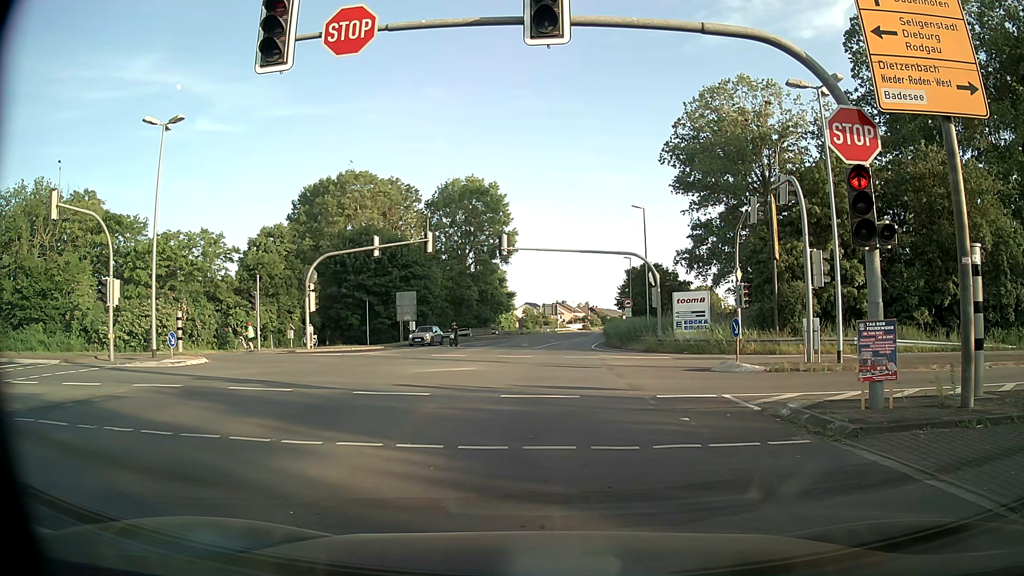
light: Day
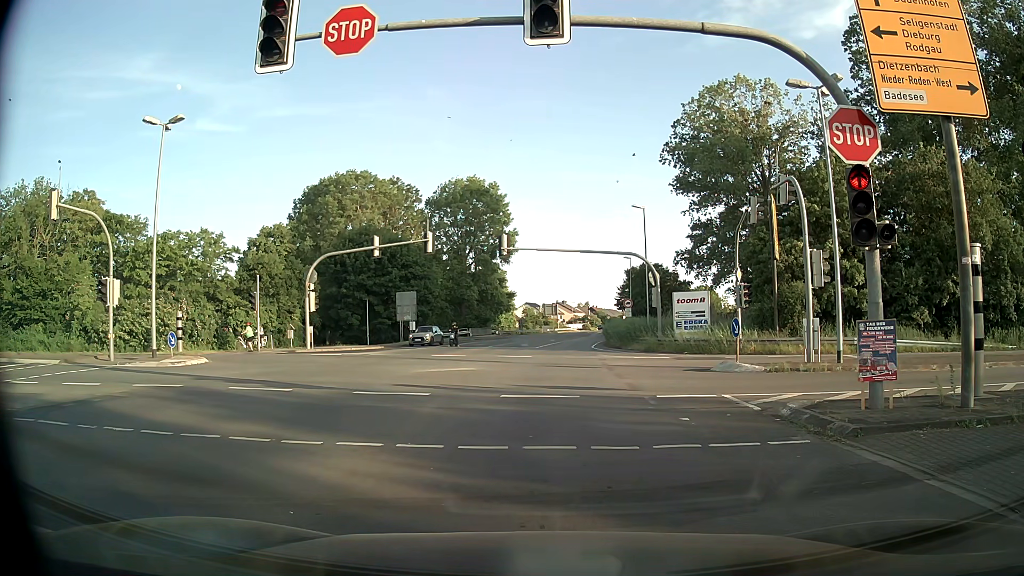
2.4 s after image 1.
(0.0, 0.0) m; 0°
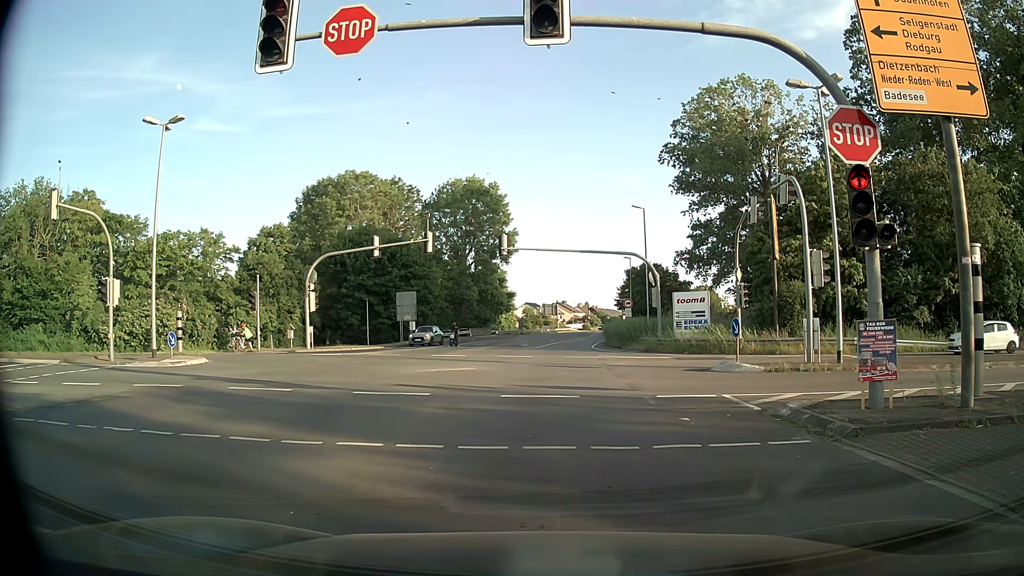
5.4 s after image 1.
(0.0, 0.0) m; 0°
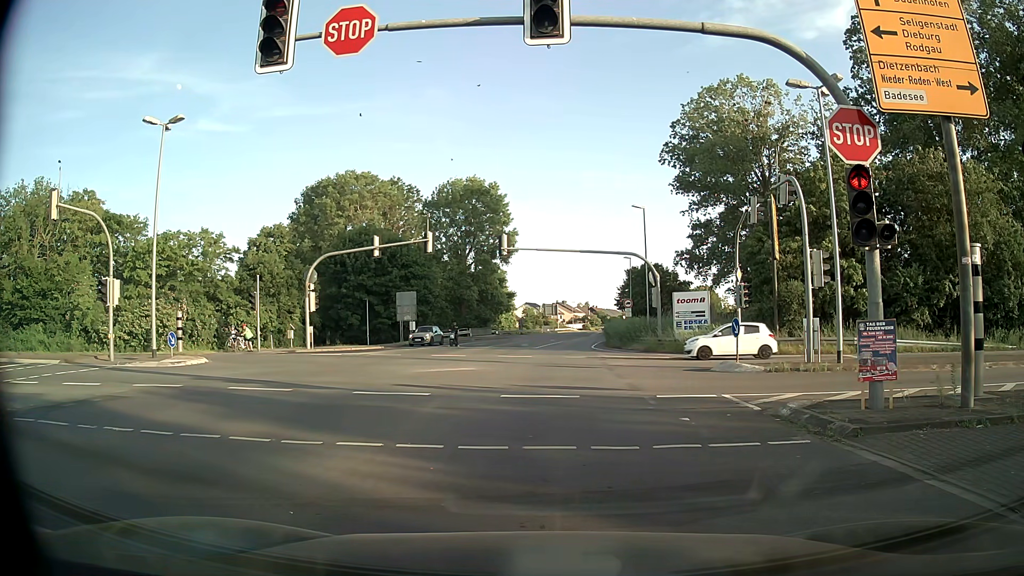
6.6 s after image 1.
(0.0, 0.0) m; 0°
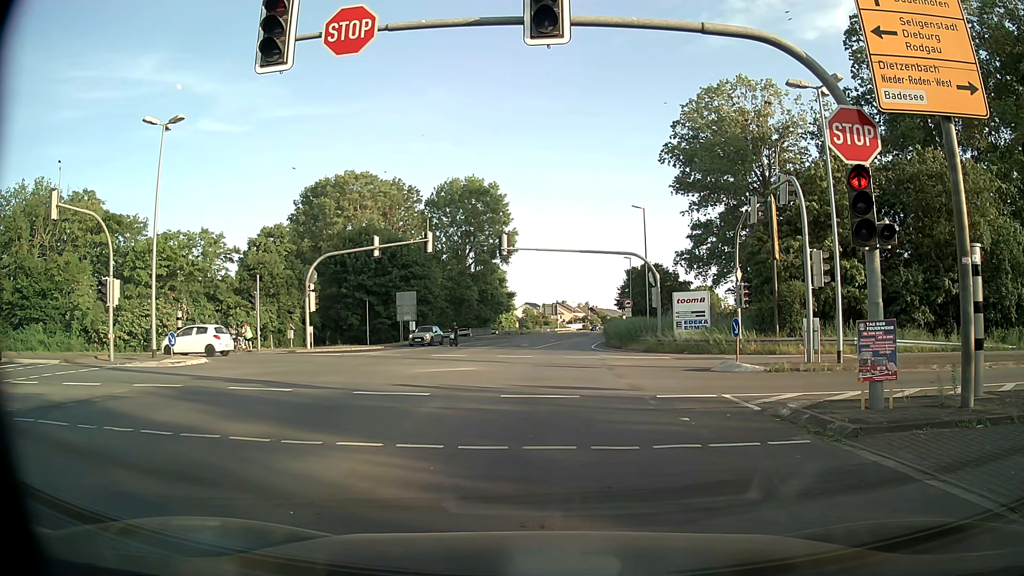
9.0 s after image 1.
(0.0, 0.0) m; 0°
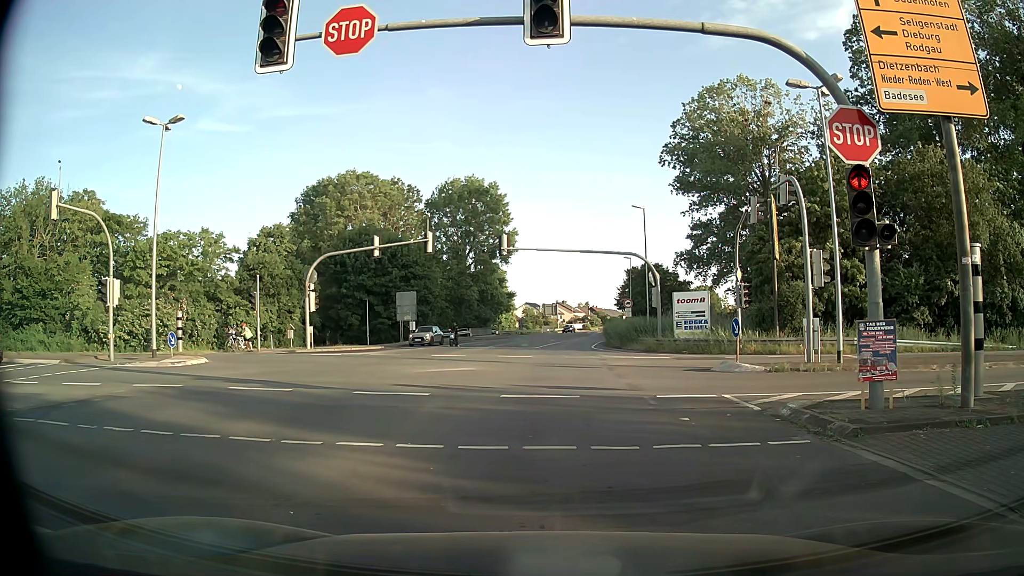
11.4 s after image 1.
(0.0, 0.0) m; 0°
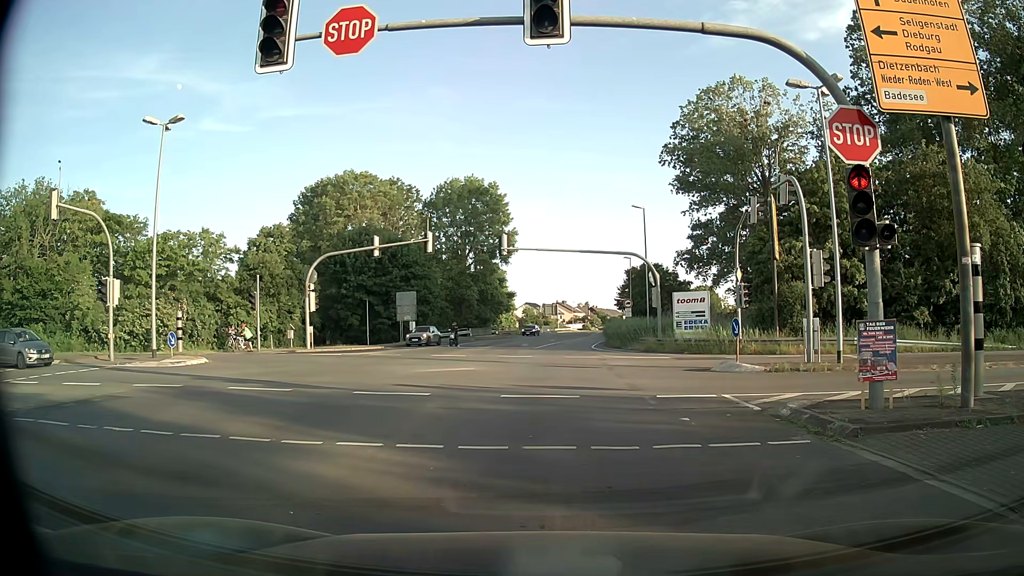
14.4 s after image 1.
(0.0, 0.0) m; 0°
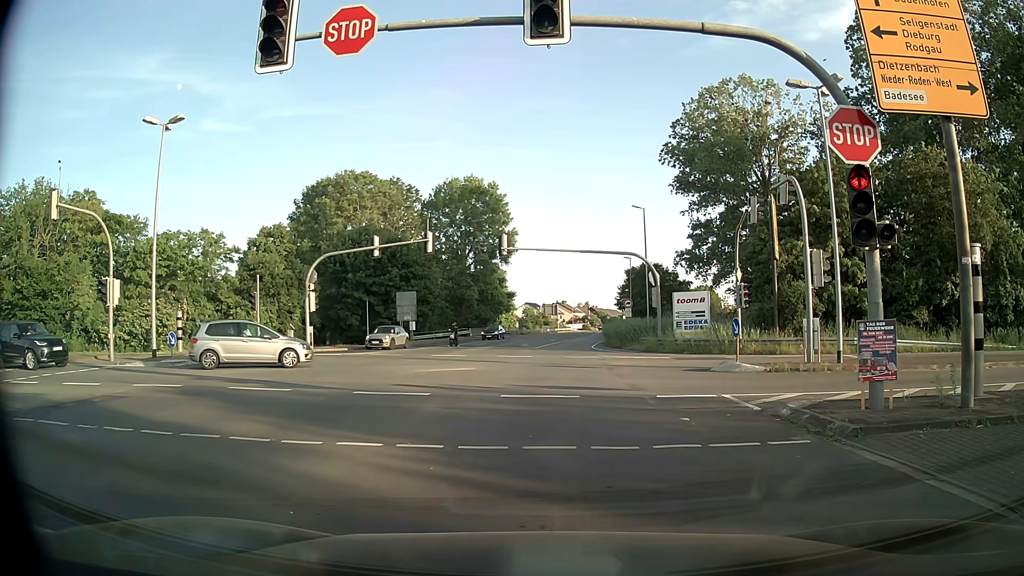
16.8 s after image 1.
(0.0, 0.0) m; 0°
(0, +10) (+1, +20) (+1, +30) (+1, +40) (+2, +50) (+4, +60) (+5, +70) (+7, +80) (+8, +89) (+10, +99) m
